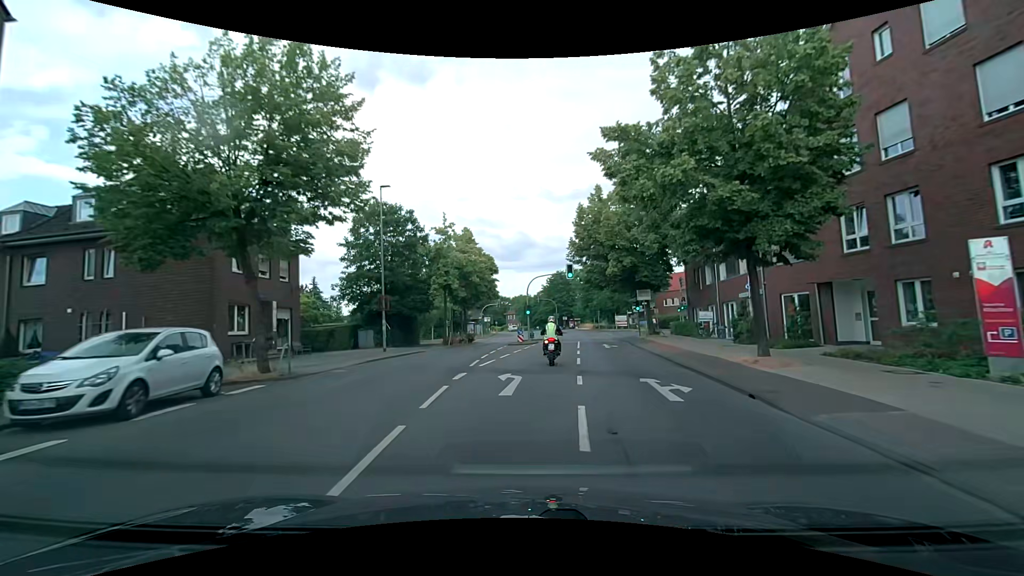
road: secondary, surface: asphalt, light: Day
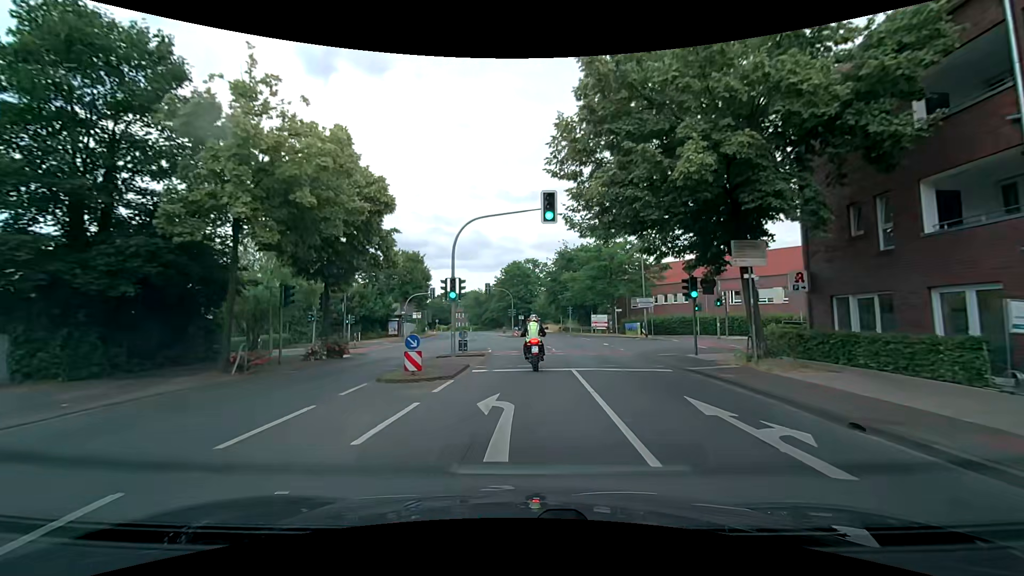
(+1.1, +24.6) m; +5°
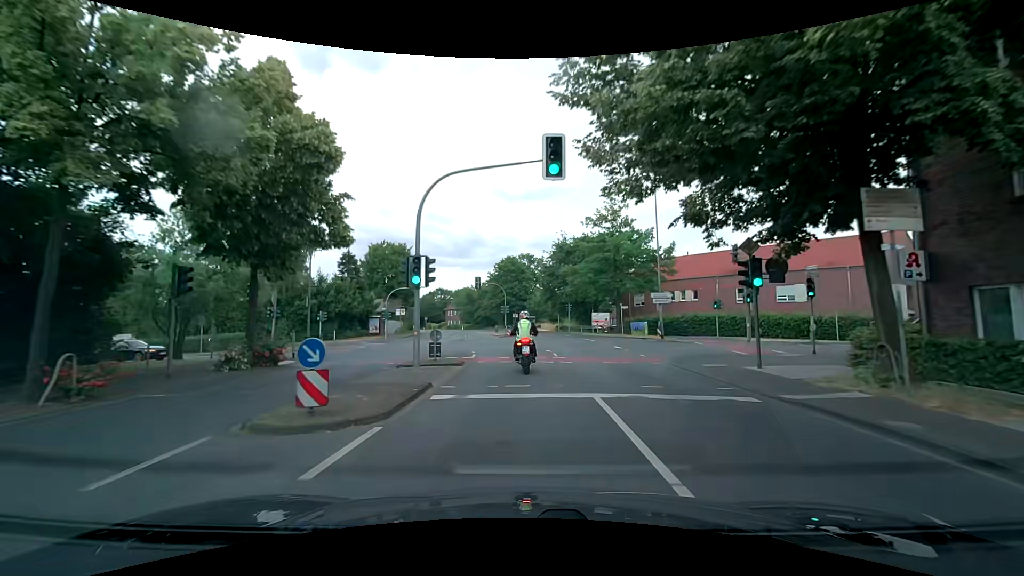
(0.0, +5.8) m; +1°
(0, +10) (0, +20) (-1, +30) (-6, +38) (-16, +42) (-26, +42) (-36, +42) (-45, +40) (-55, +37) (-64, +33) m
